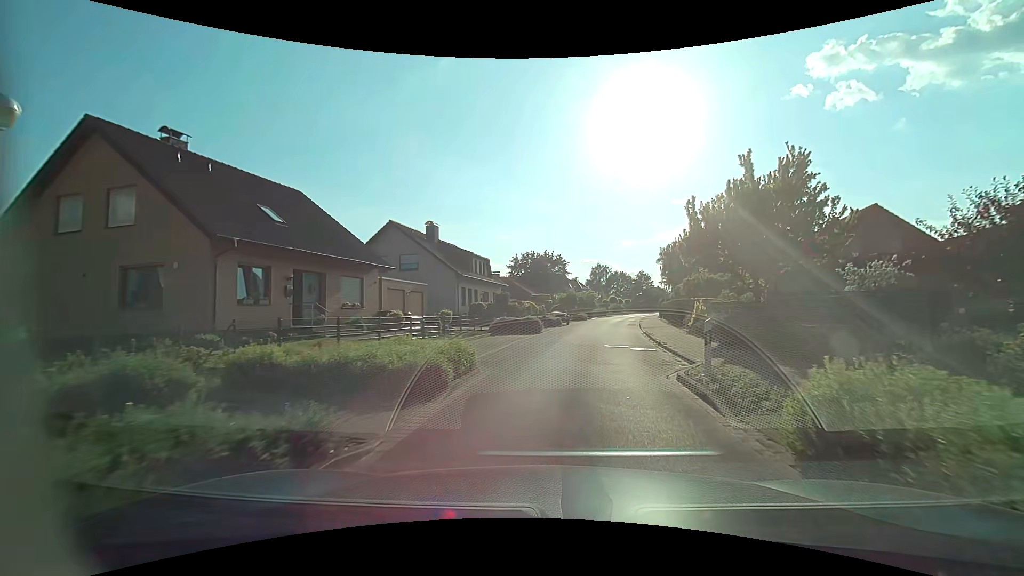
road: residential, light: Day
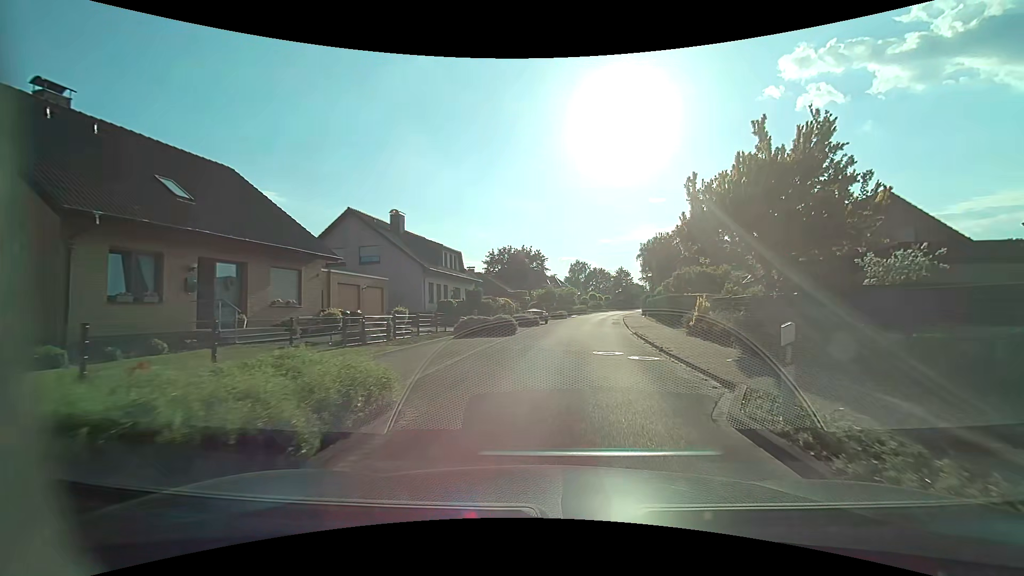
(+0.1, +4.1) m; +2°
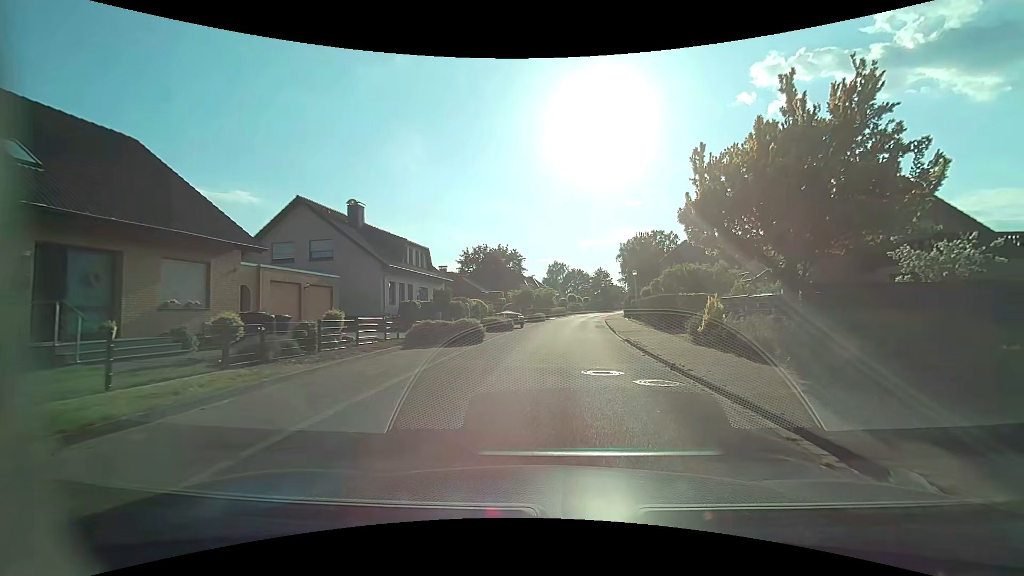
(+0.1, +4.2) m; +3°
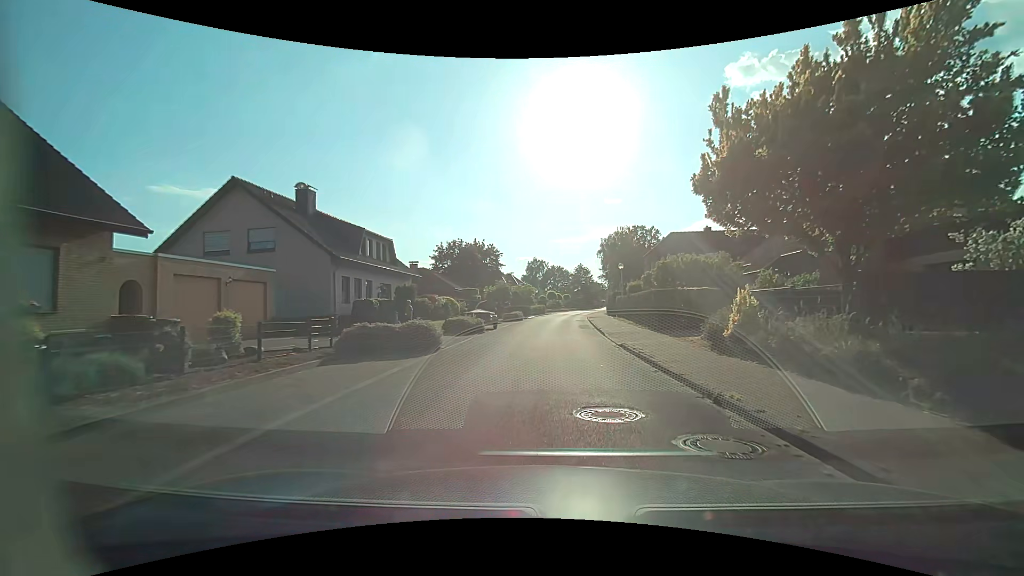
(+0.1, +4.3) m; +3°
